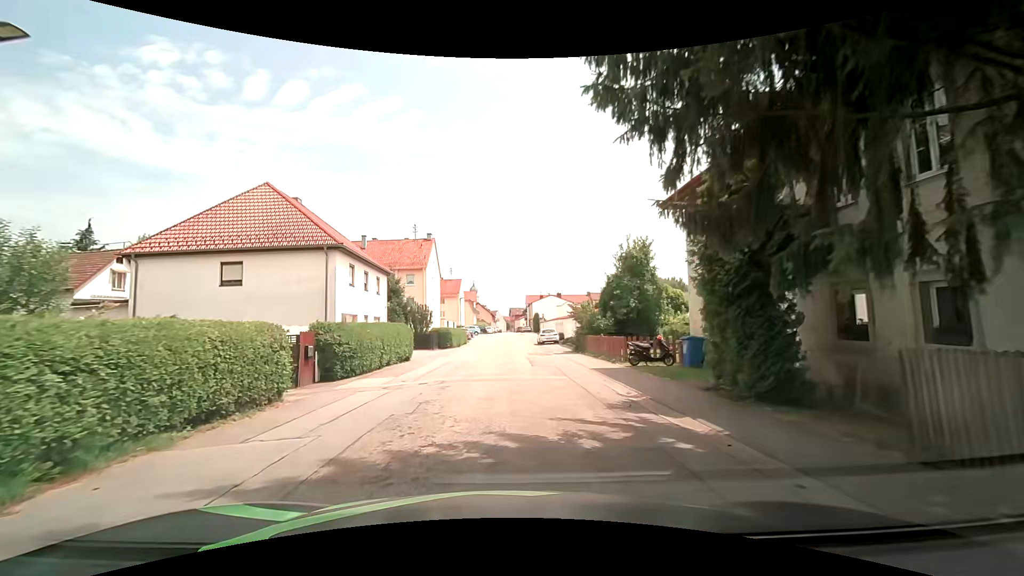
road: residential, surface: asphalt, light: Day
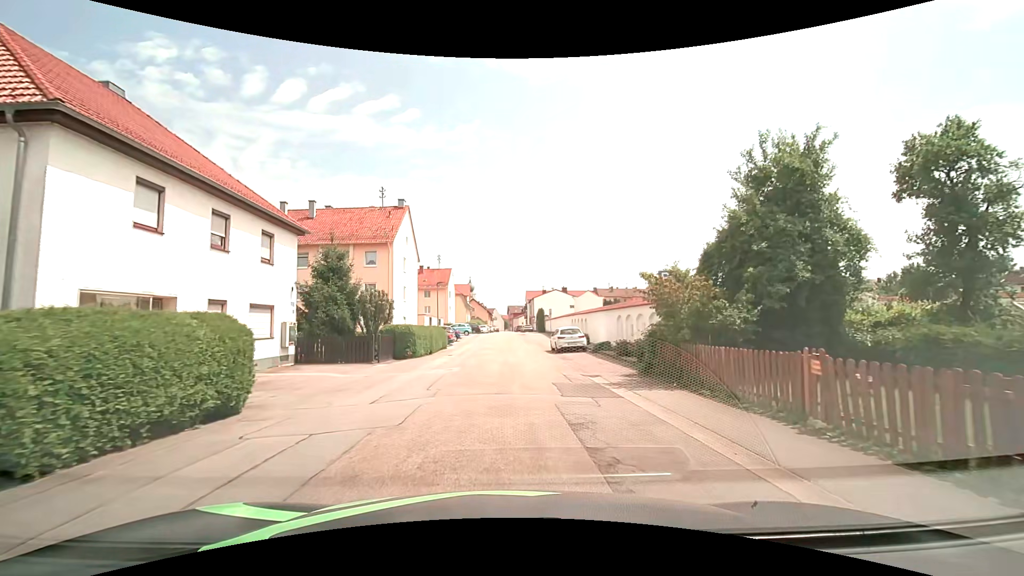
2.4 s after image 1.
(-0.1, +16.6) m; 0°
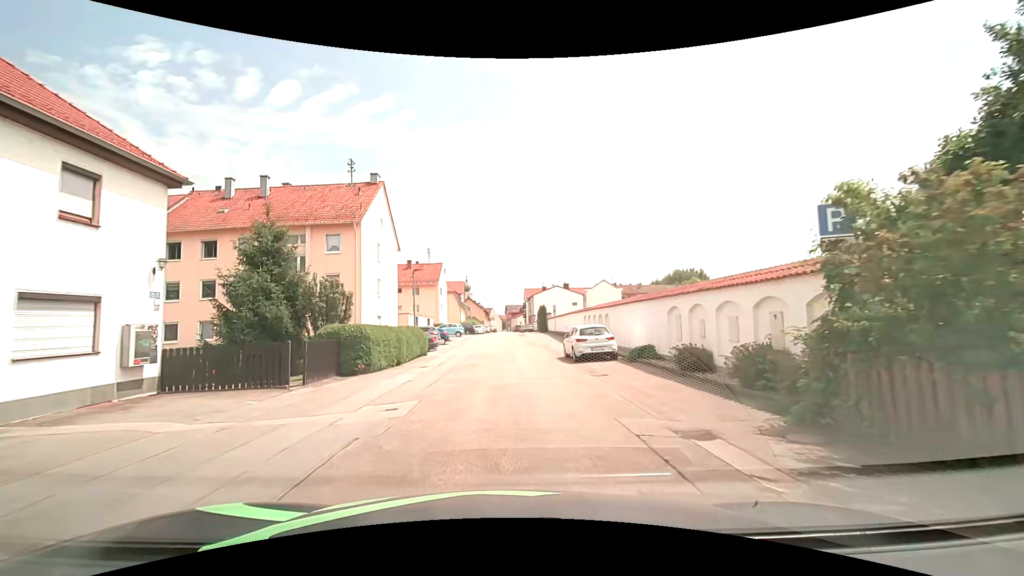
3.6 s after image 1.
(+0.1, +8.5) m; +1°
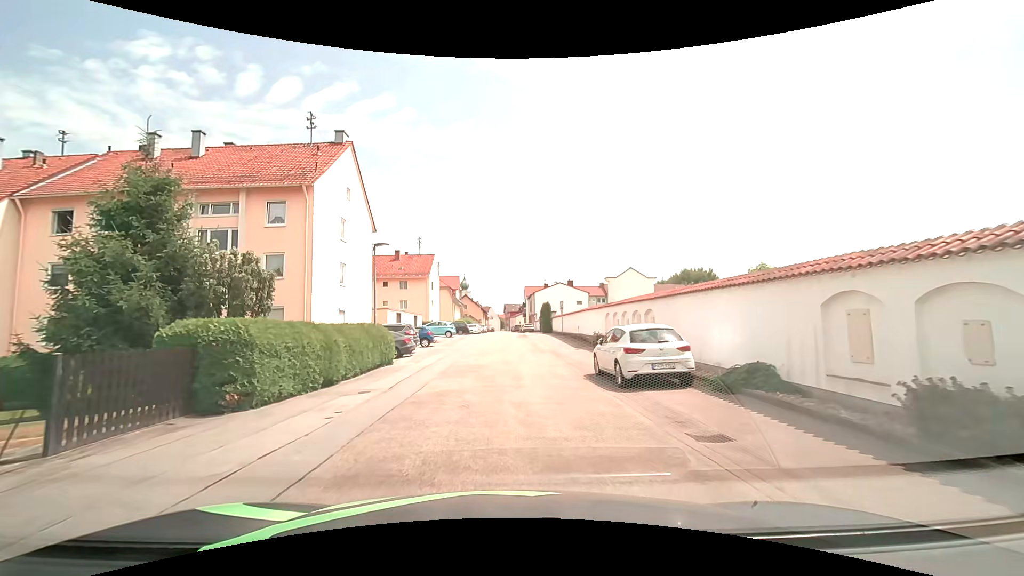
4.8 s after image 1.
(0.0, +8.4) m; -1°
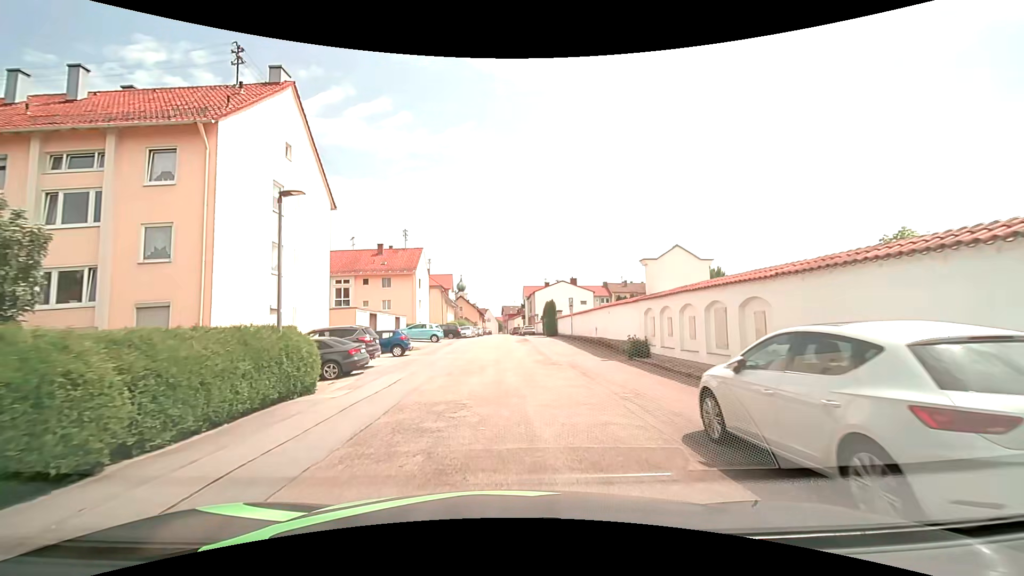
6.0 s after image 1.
(+0.2, +8.3) m; +1°
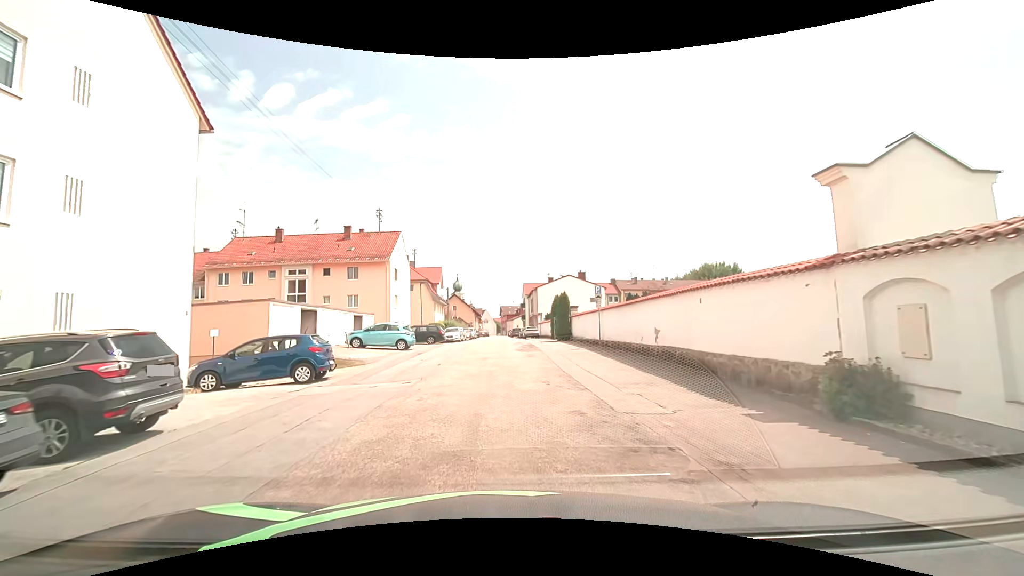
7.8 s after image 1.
(+0.1, +12.3) m; 0°
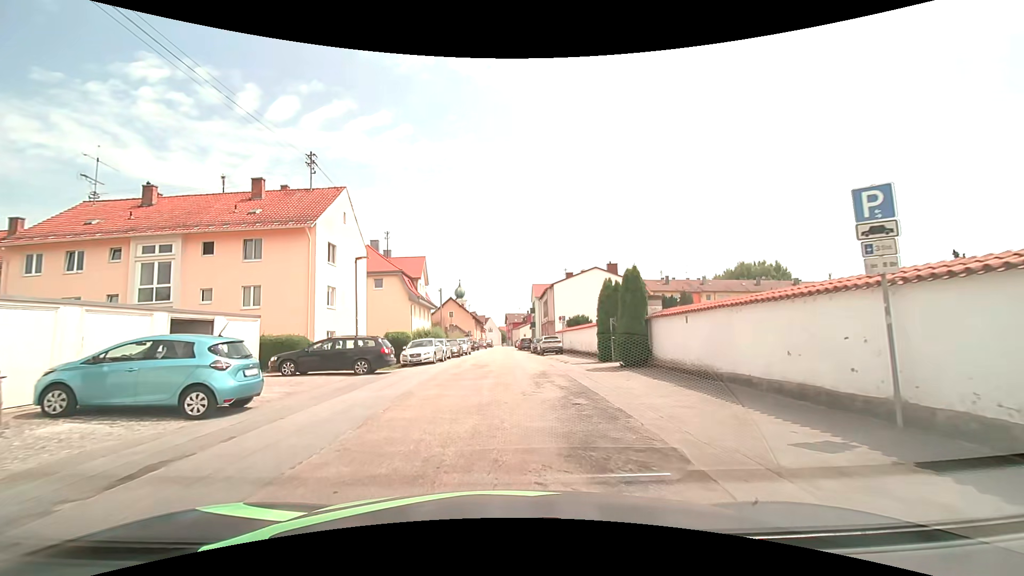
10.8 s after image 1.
(-0.1, +19.7) m; -1°
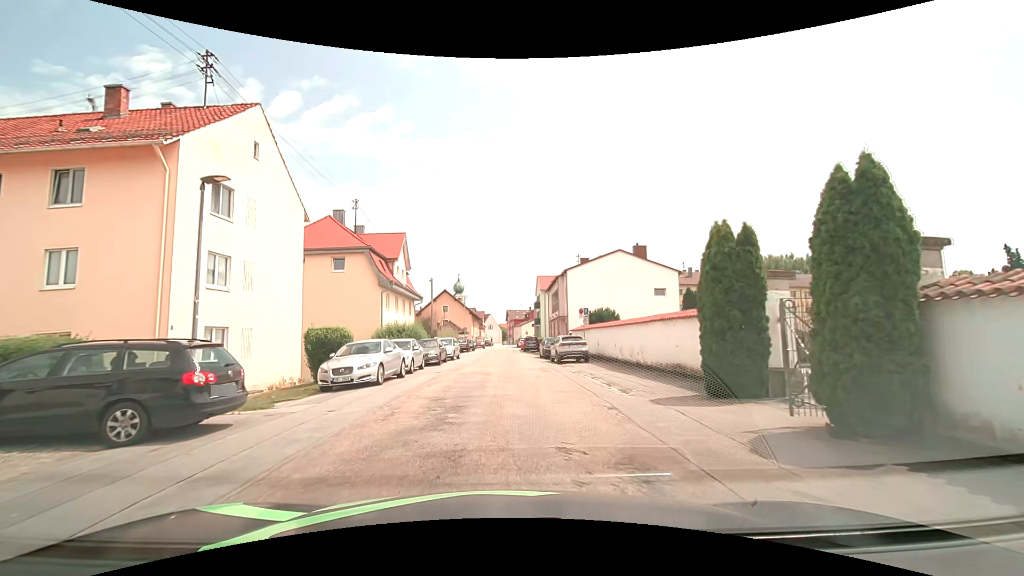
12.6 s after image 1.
(0.0, +11.9) m; -1°
(0, +10) (0, +20) (+1, +30) (+1, +40) (0, +50) (0, +60) (0, +70) (+1, +80) (+1, +90) (+1, +100) m
